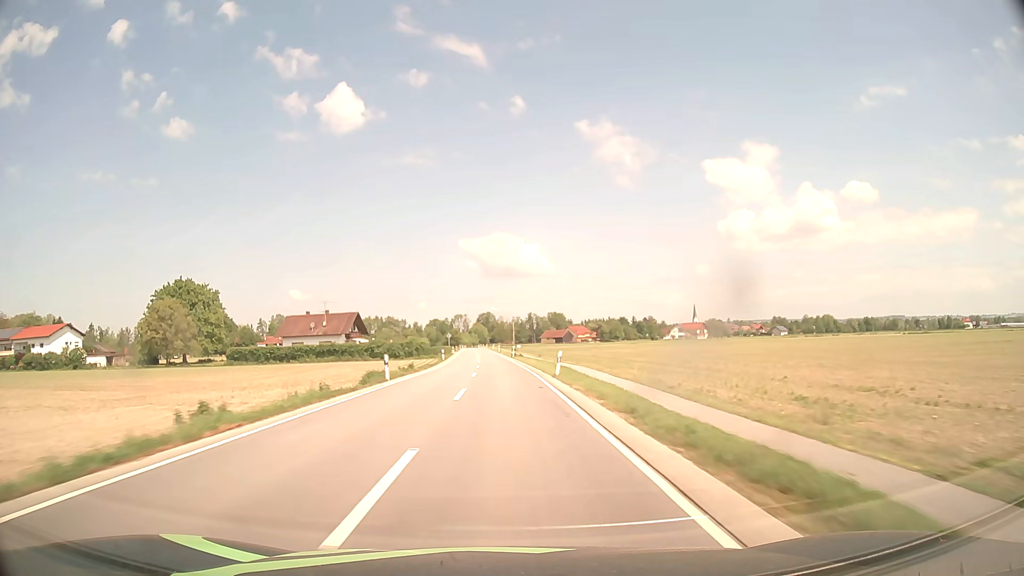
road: secondary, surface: asphalt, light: Day
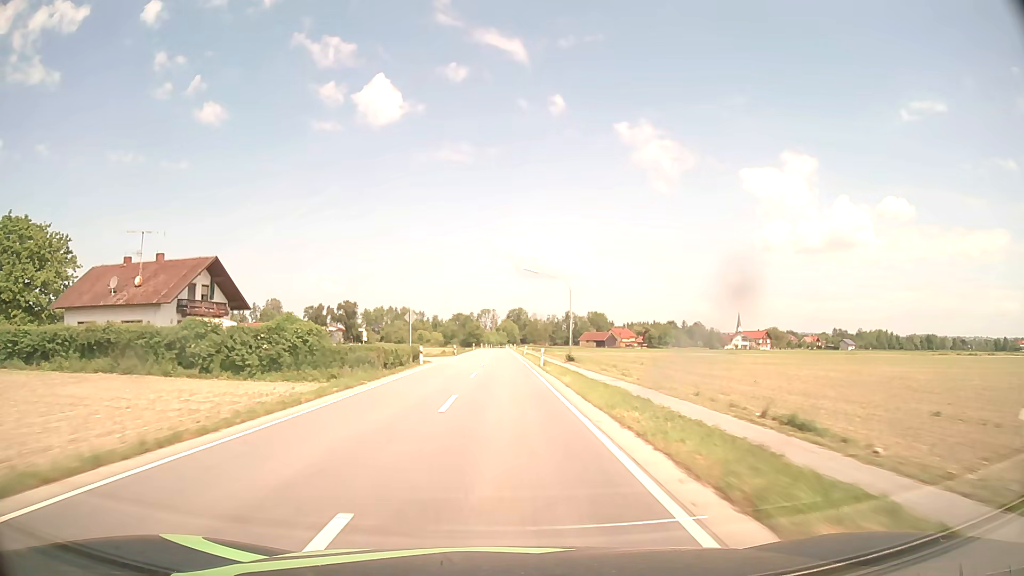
(-1.2, +63.1) m; -3°
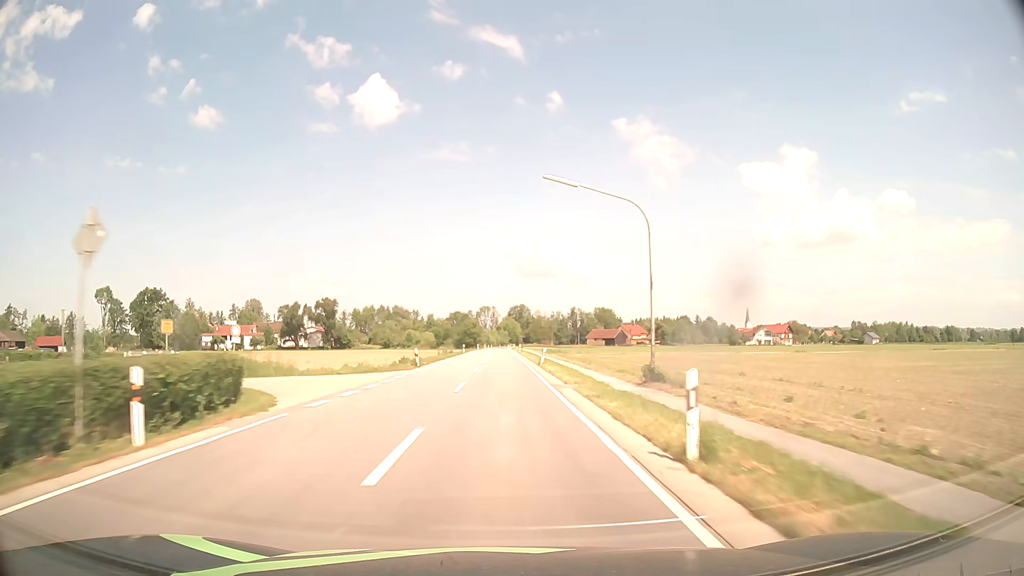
(0.0, +30.7) m; 0°
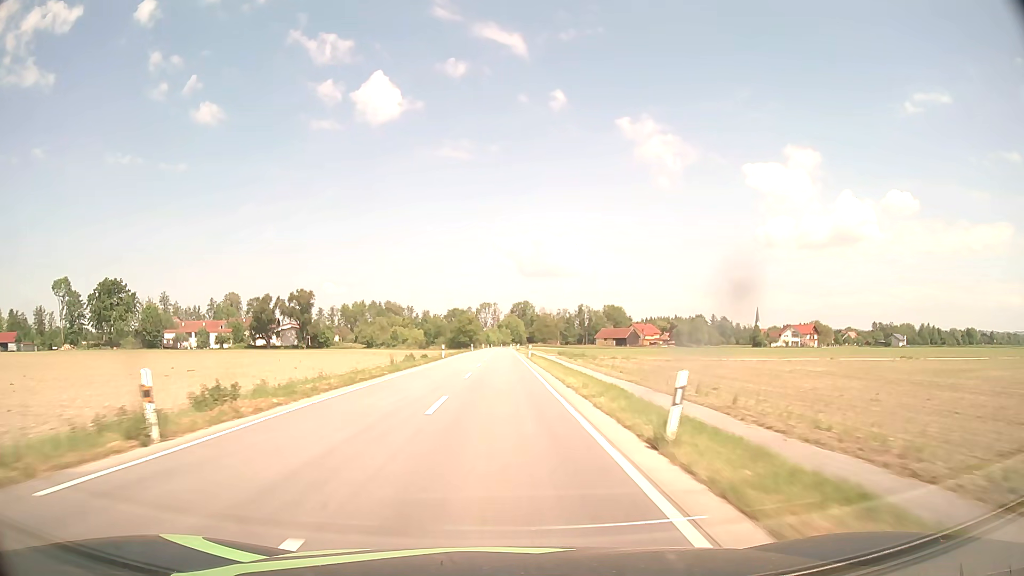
(-0.1, +29.6) m; 0°
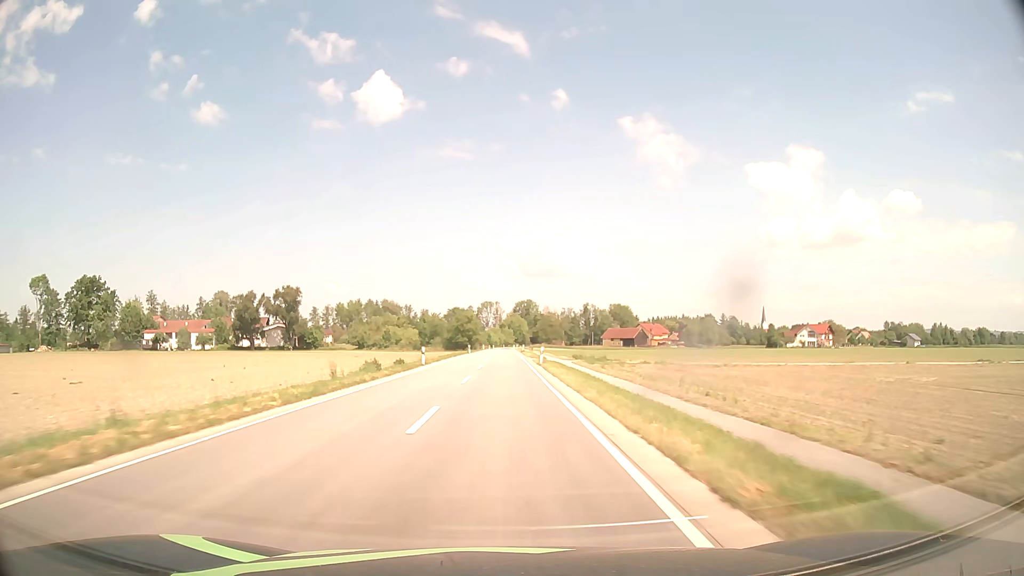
(0.0, +14.4) m; 0°
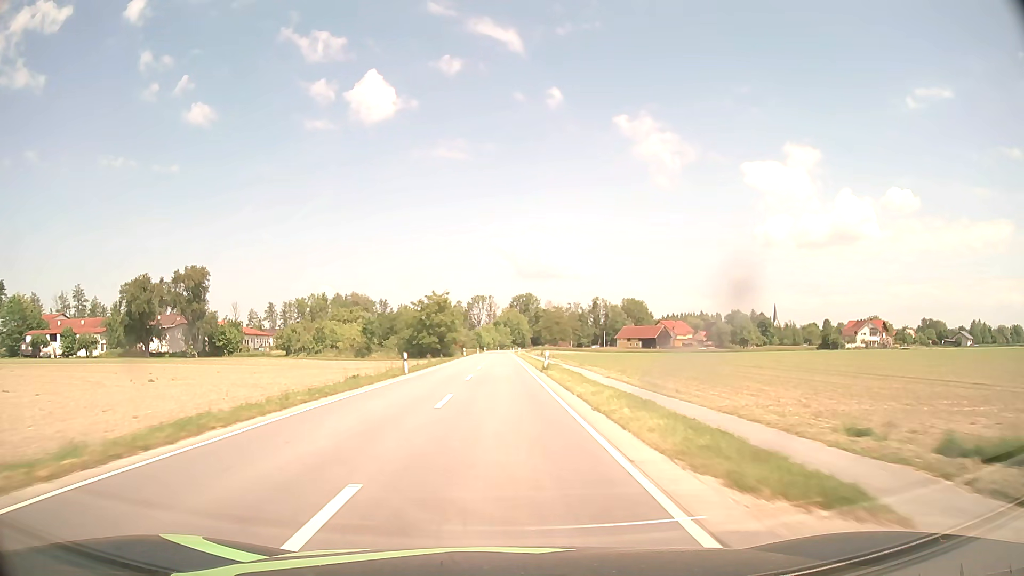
(-0.1, +55.0) m; 0°
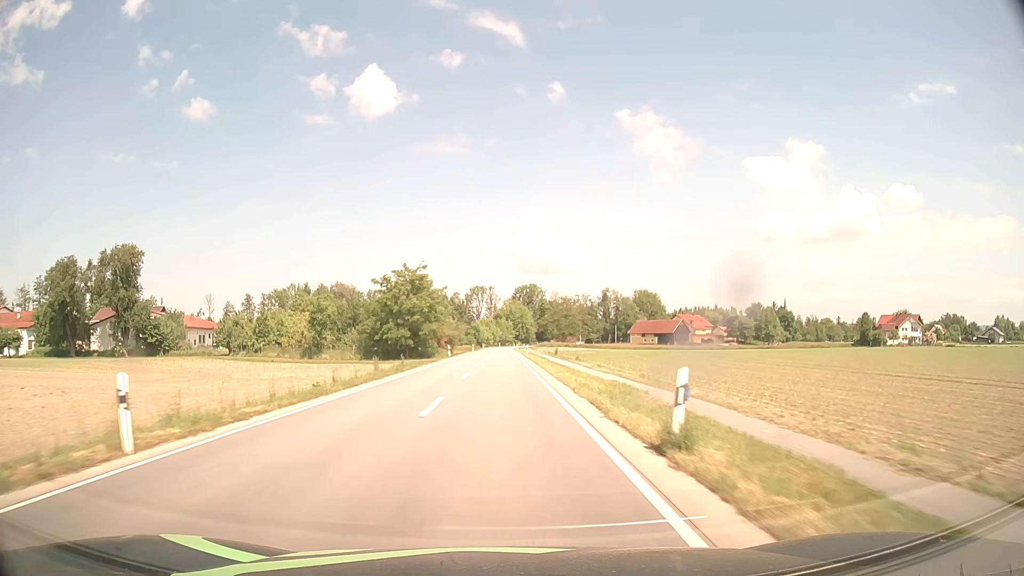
(0.0, +25.9) m; 0°
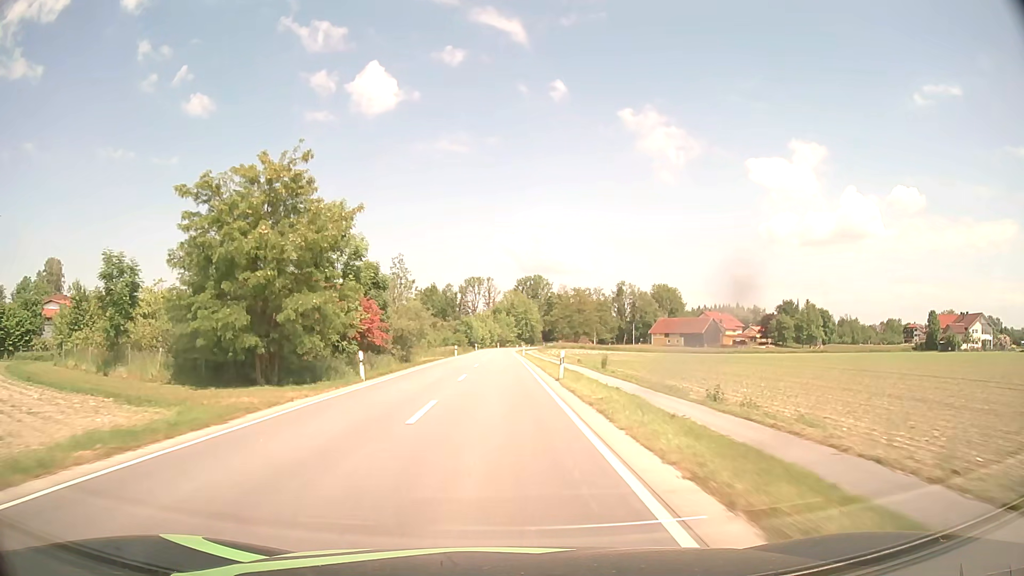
(0.0, +36.9) m; 0°
(0, +10) (0, +20) (0, +30) (0, +40) (0, +50) (0, +60) (0, +70) (0, +80) (0, +90) (0, +100) m
